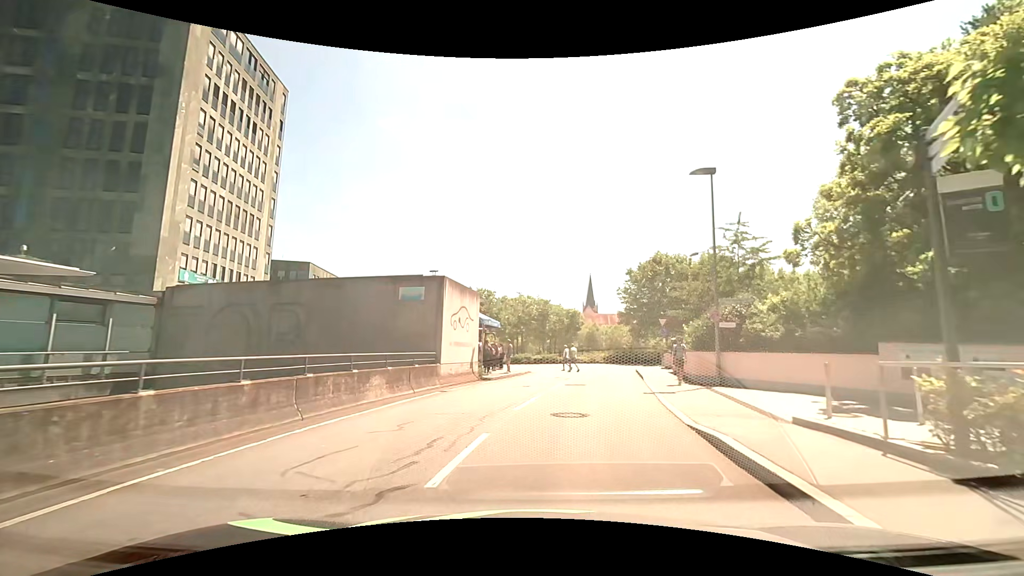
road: residential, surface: asphalt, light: Day
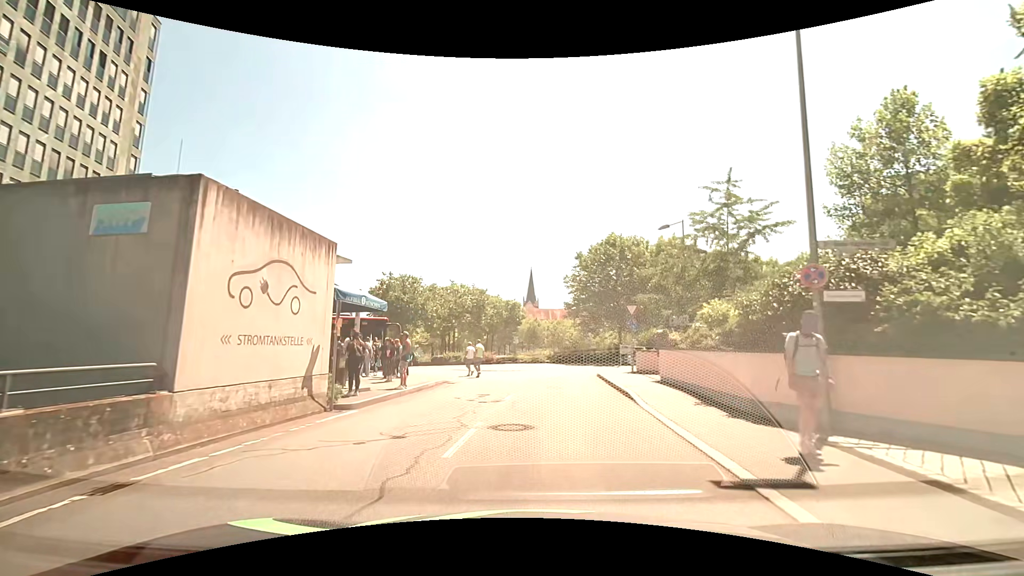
(+0.8, +10.4) m; +8°
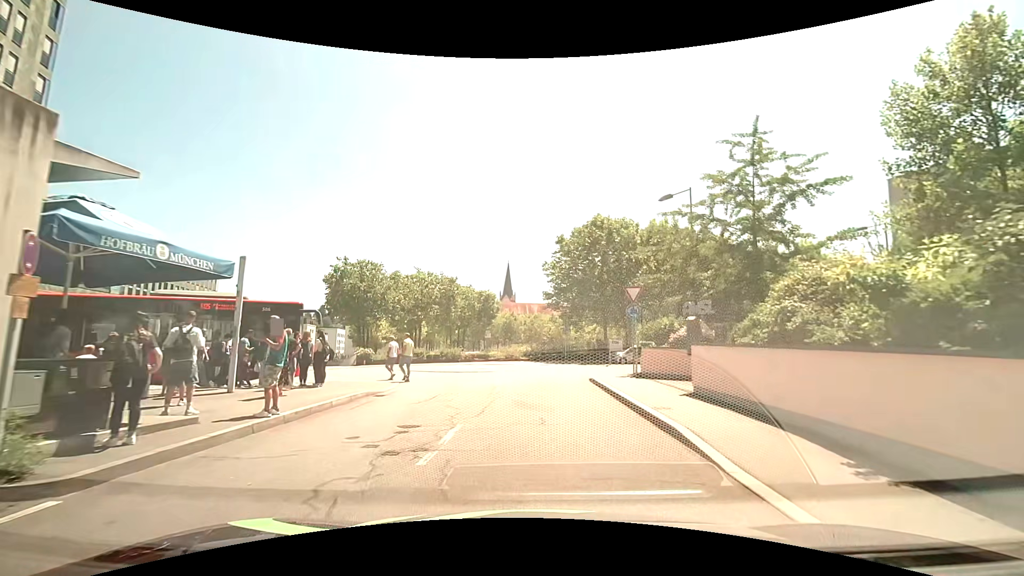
(+0.1, +6.5) m; +2°
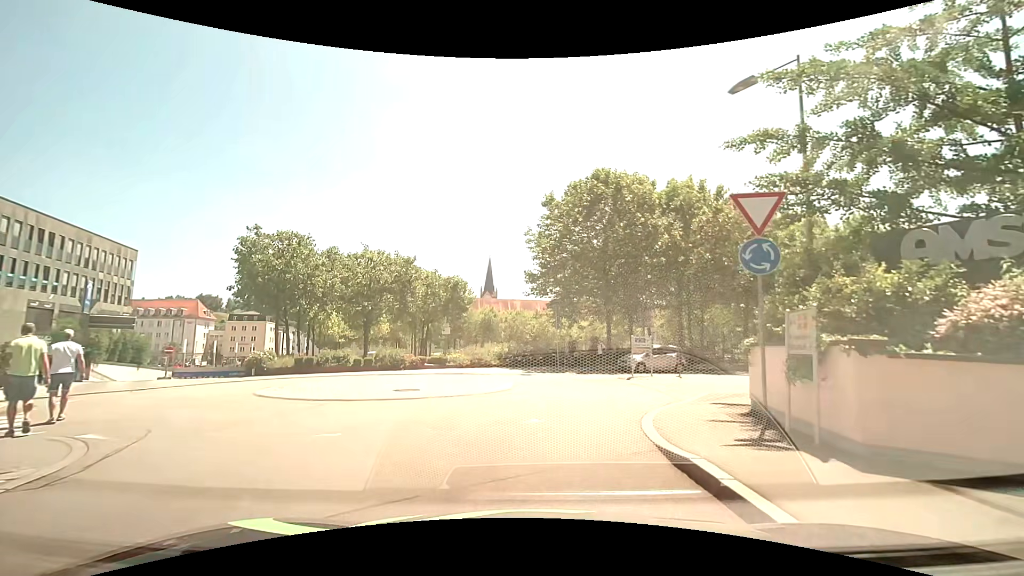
(+0.4, +12.8) m; +3°
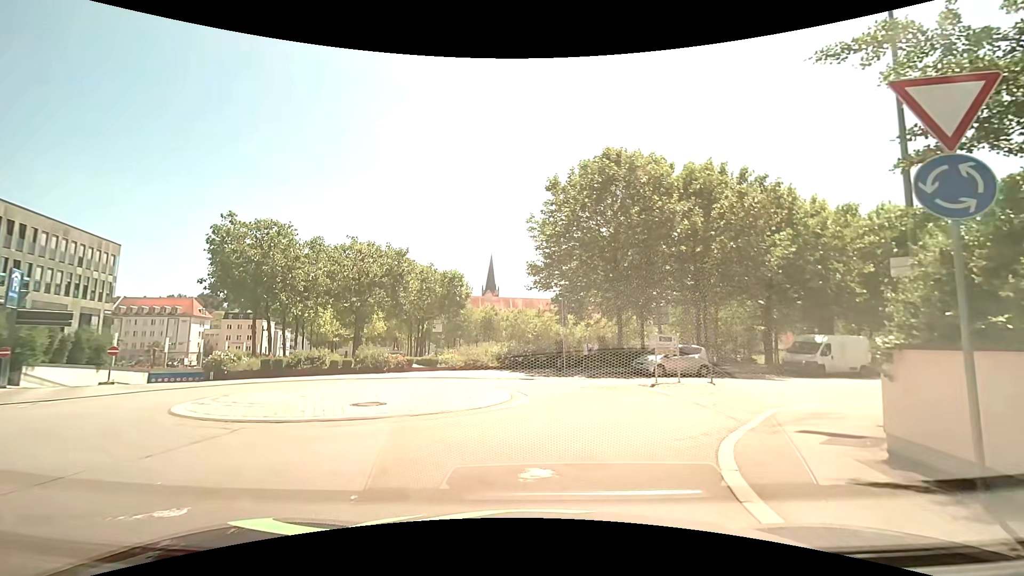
(0.0, +3.4) m; 0°
